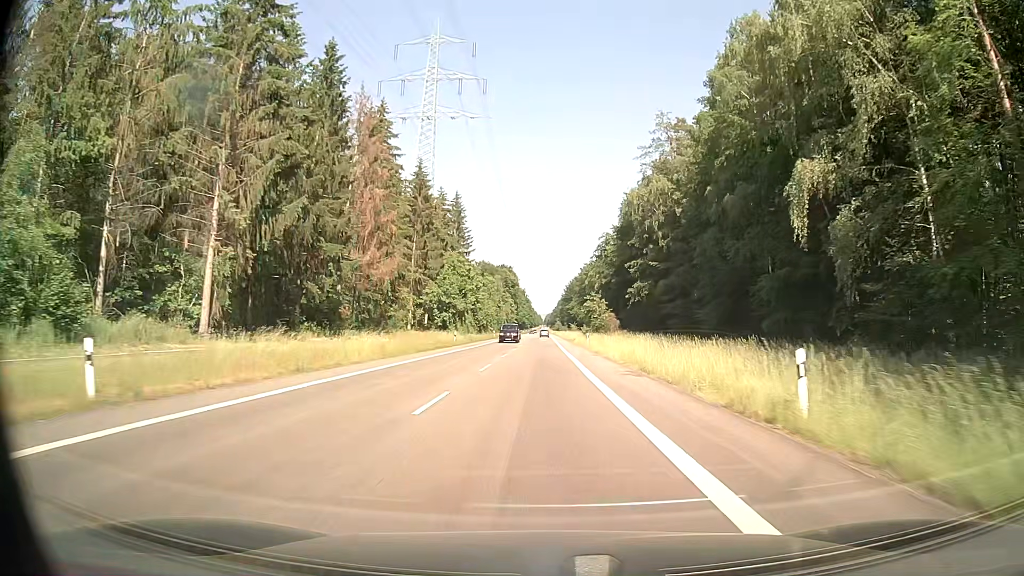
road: secondary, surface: asphalt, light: Day
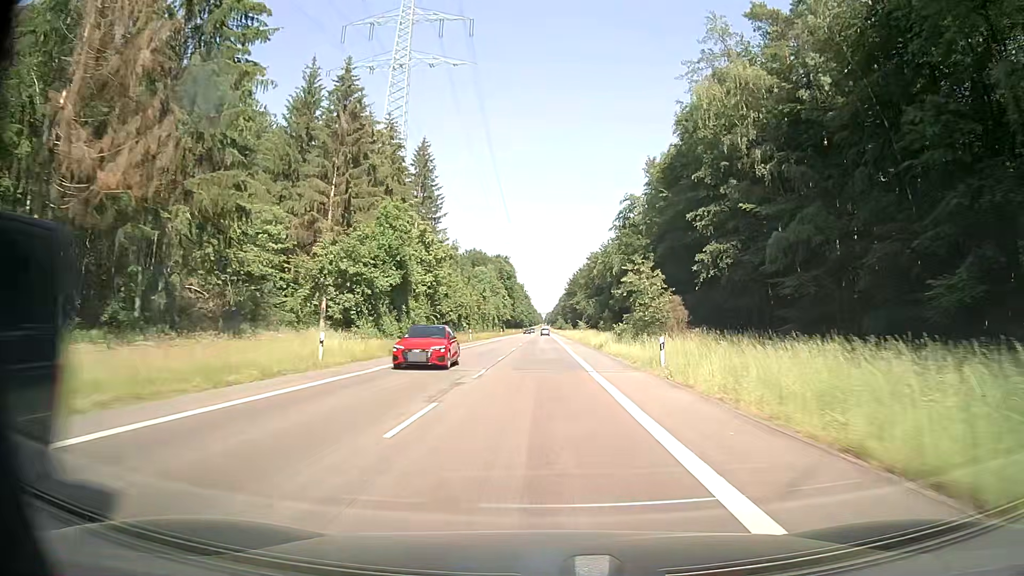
(-0.1, +36.6) m; 0°
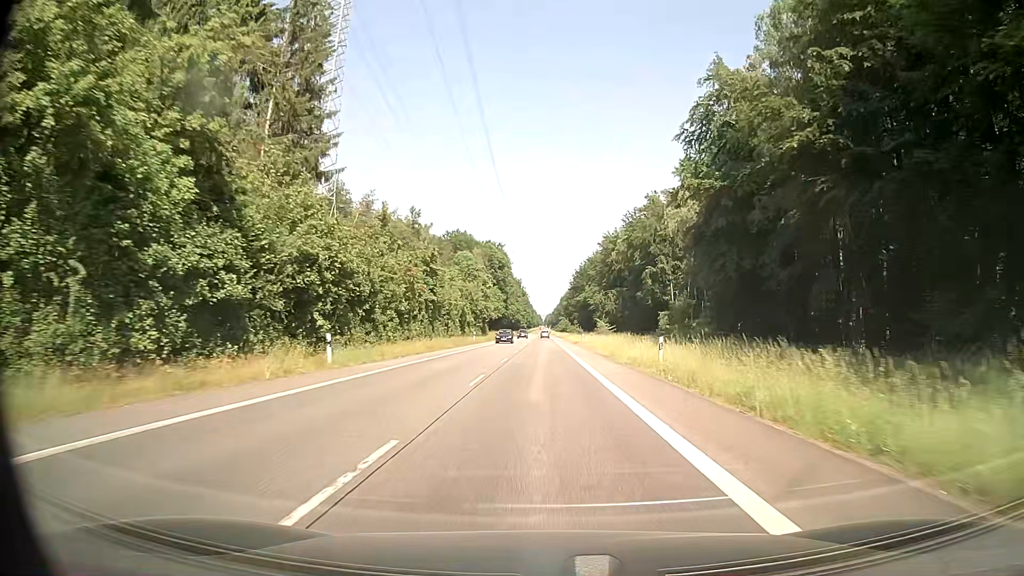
(0.0, +48.5) m; 0°
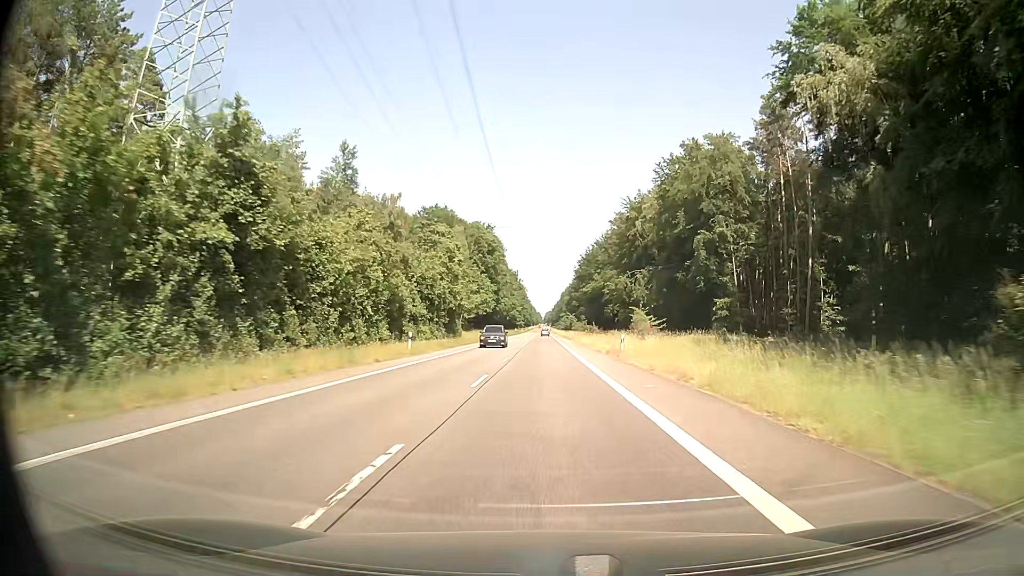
(-0.1, +36.4) m; 0°
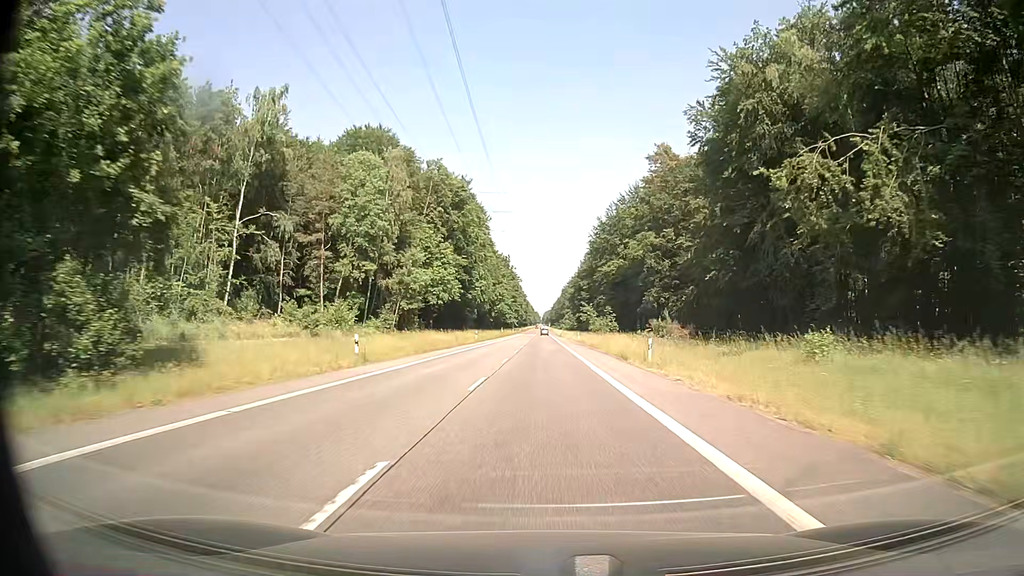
(+0.1, +61.2) m; 0°
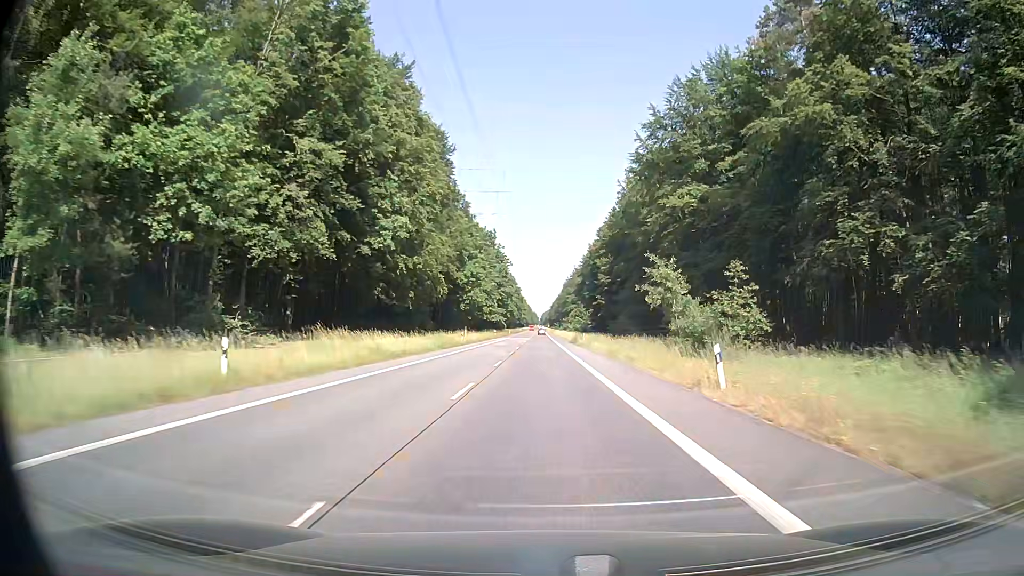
(+0.1, +61.7) m; 0°
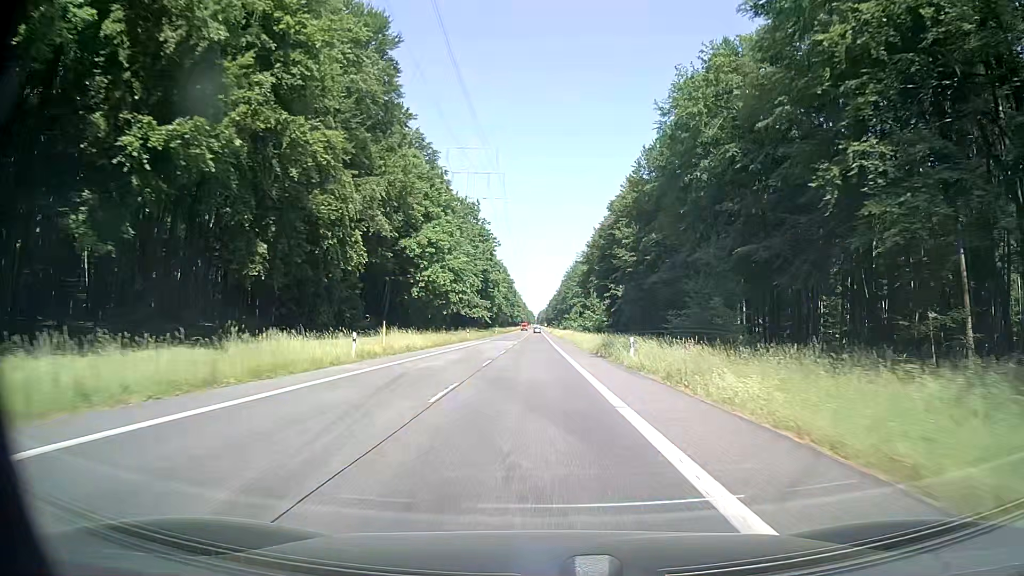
(+0.1, +37.1) m; 0°
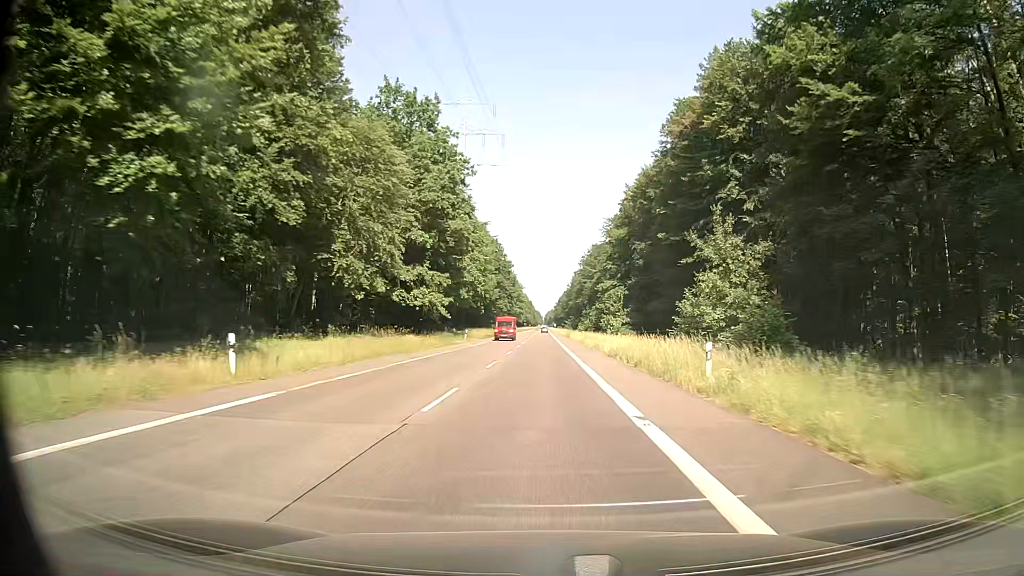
(-0.6, +61.9) m; -1°
(0, +10) (0, +20) (0, +30) (0, +40) (0, +50) (0, +60) (0, +70) (0, +80) (0, +90) (0, +100) m
